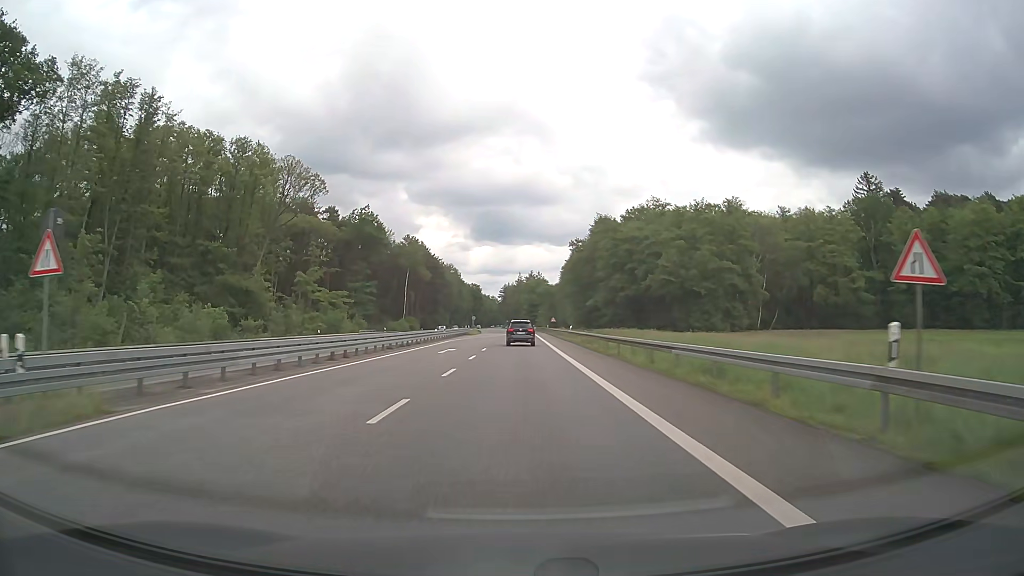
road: secondary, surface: asphalt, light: Day
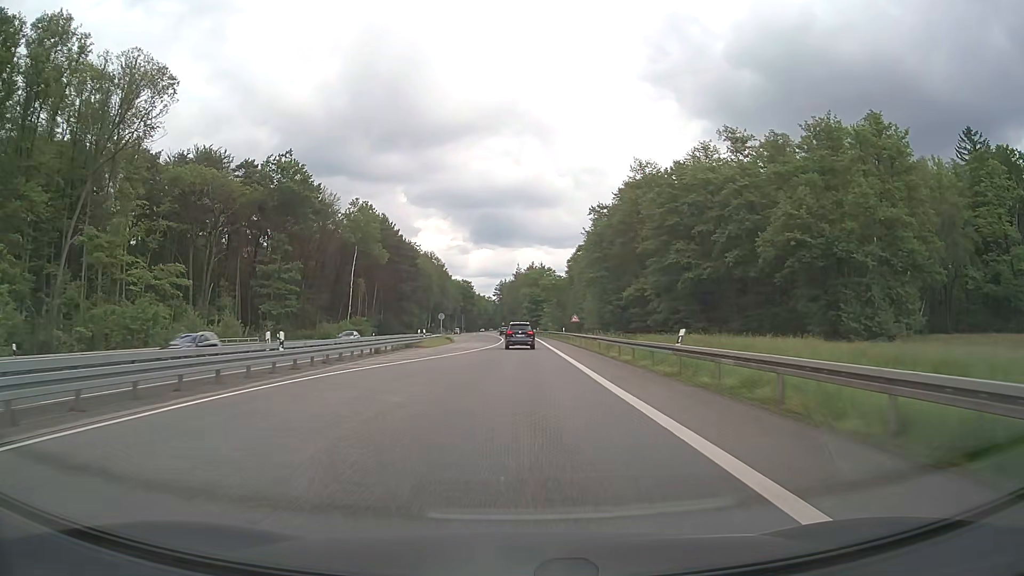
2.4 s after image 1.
(+0.2, +44.3) m; 0°
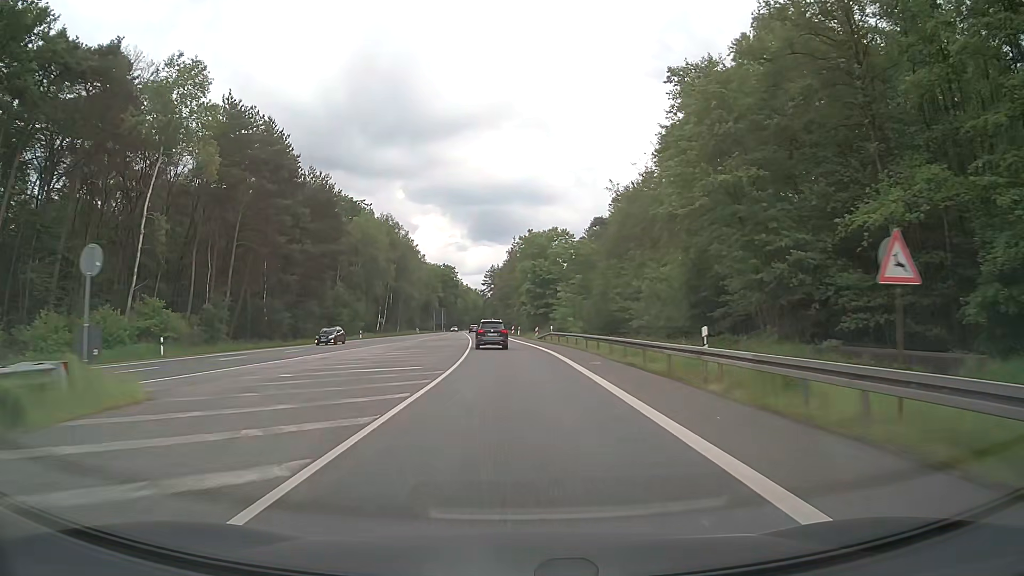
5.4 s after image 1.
(+0.3, +55.6) m; 0°
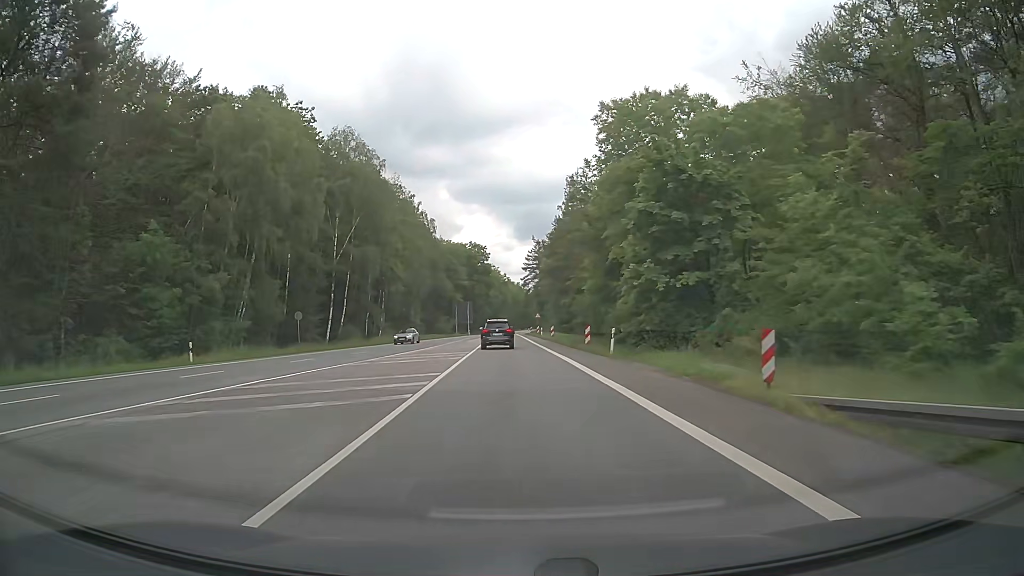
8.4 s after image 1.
(-1.7, +55.0) m; -4°
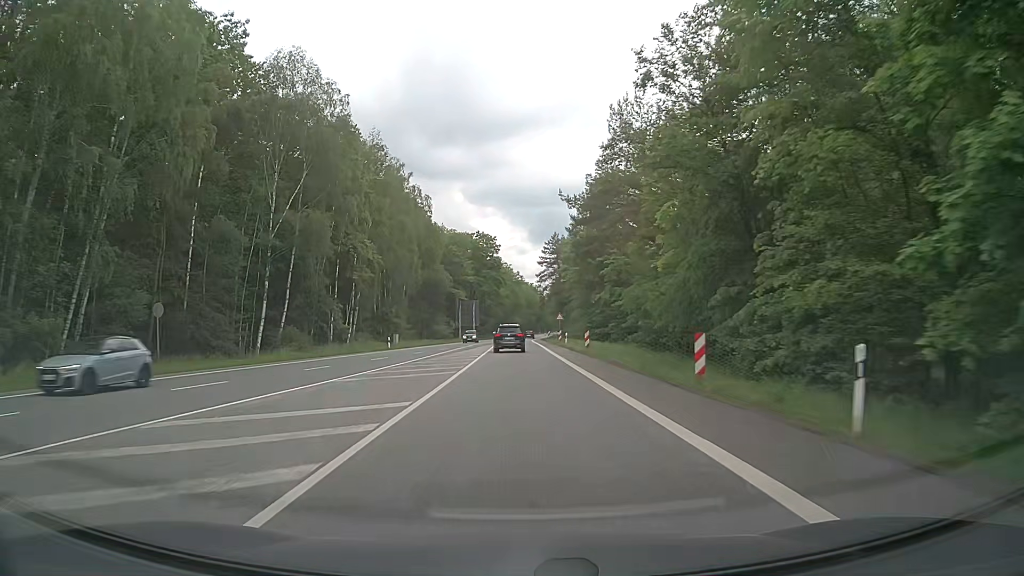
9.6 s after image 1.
(-0.1, +21.3) m; -1°
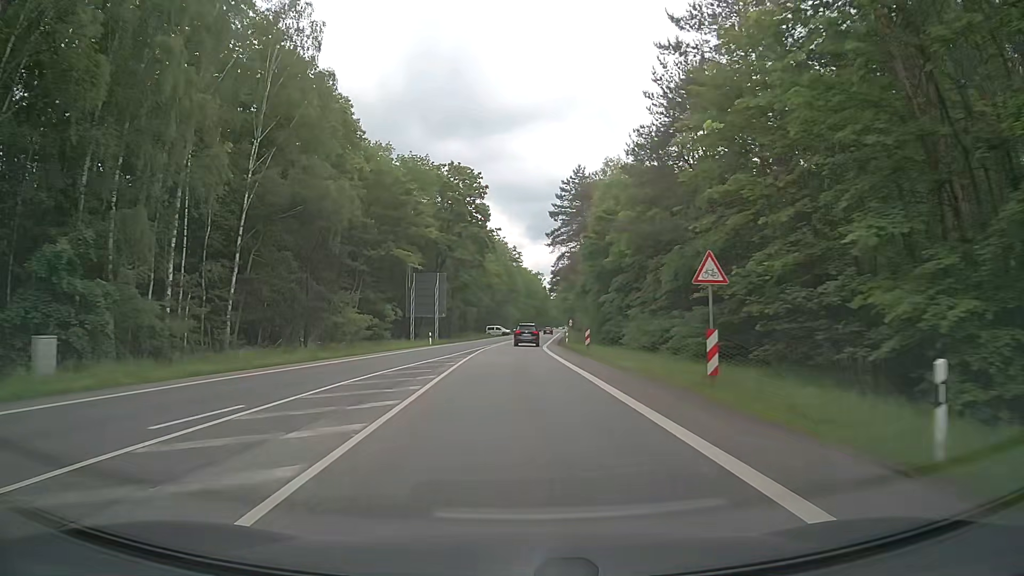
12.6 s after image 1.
(-0.3, +51.7) m; 0°
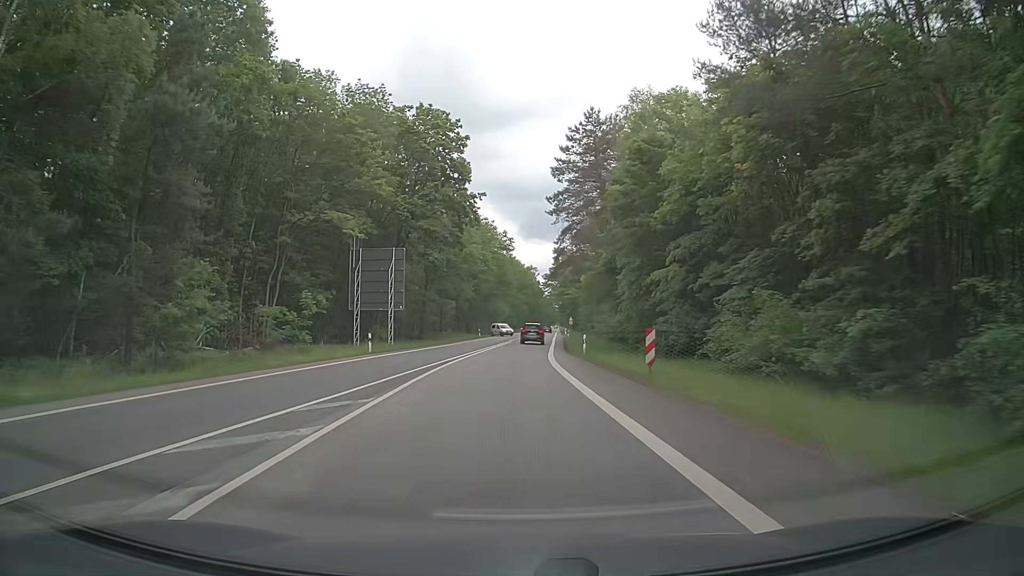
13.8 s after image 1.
(+0.4, +20.7) m; +1°
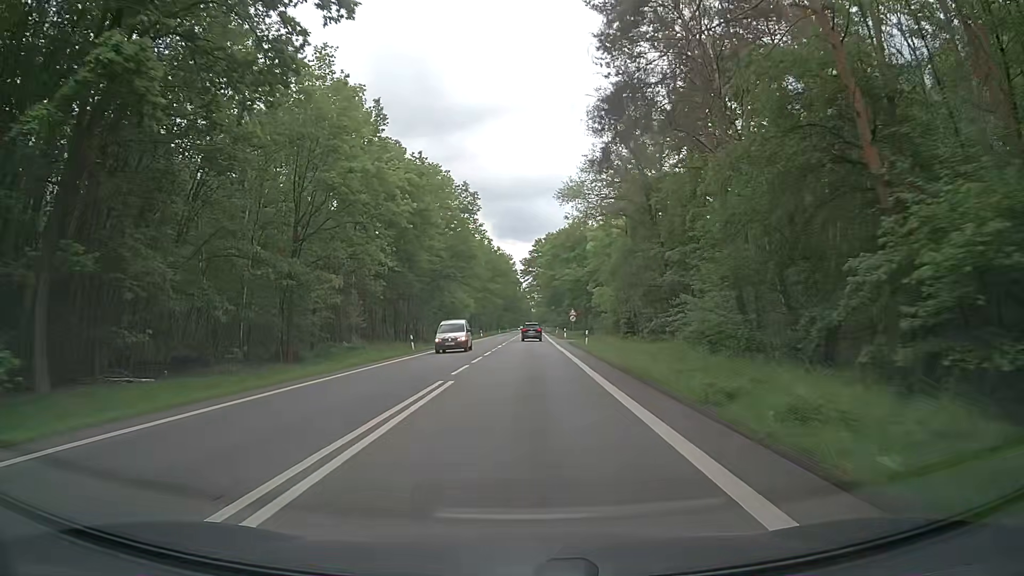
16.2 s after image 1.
(+0.6, +42.4) m; +2°
(0, +10) (0, +20) (+1, +30) (+1, +40) (+1, +50) (+1, +60) (+2, +70) (+2, +80) (+2, +90) (+3, +100) m
